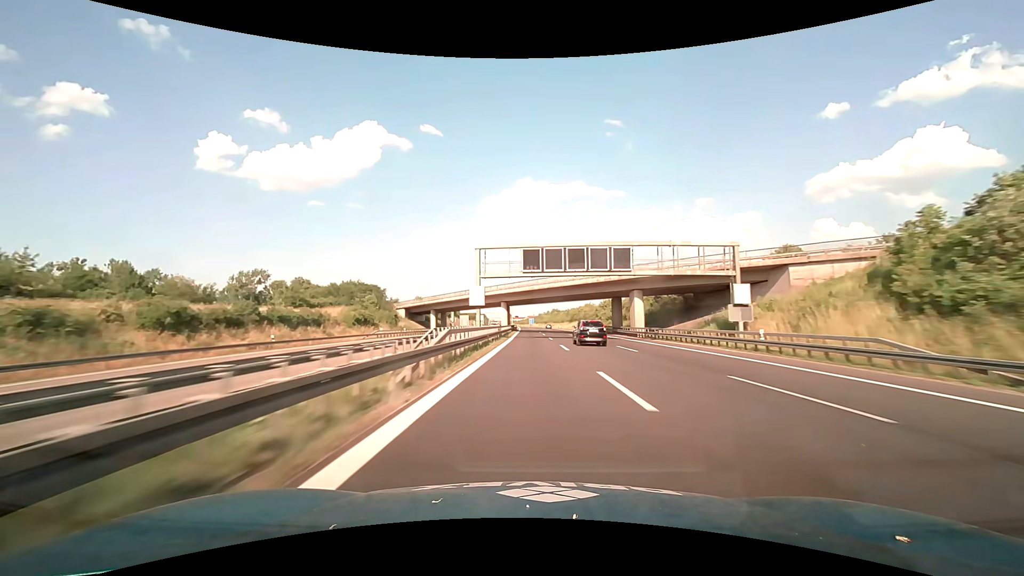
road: motorway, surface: asphalt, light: Day
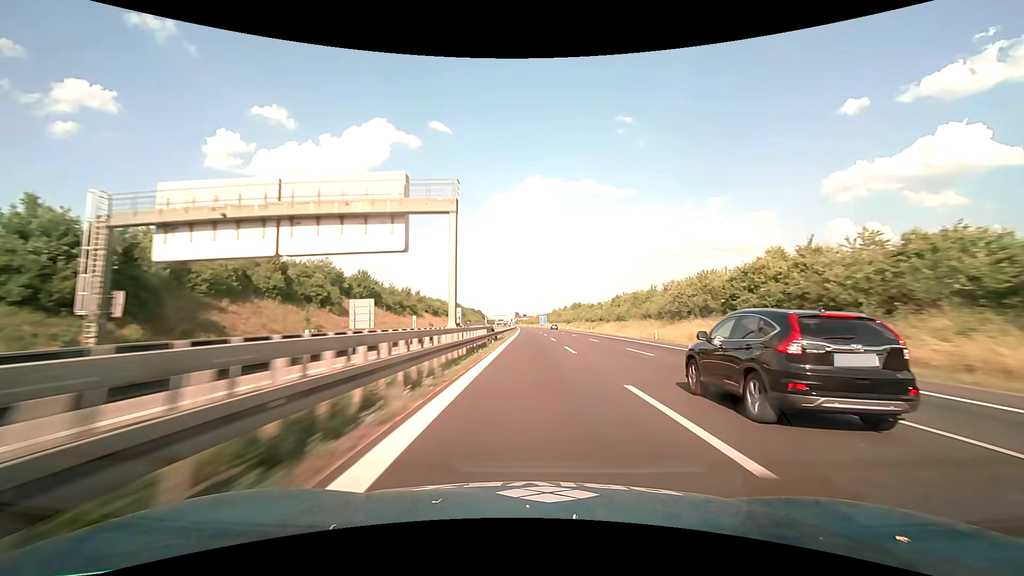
(-1.0, +130.5) m; -1°
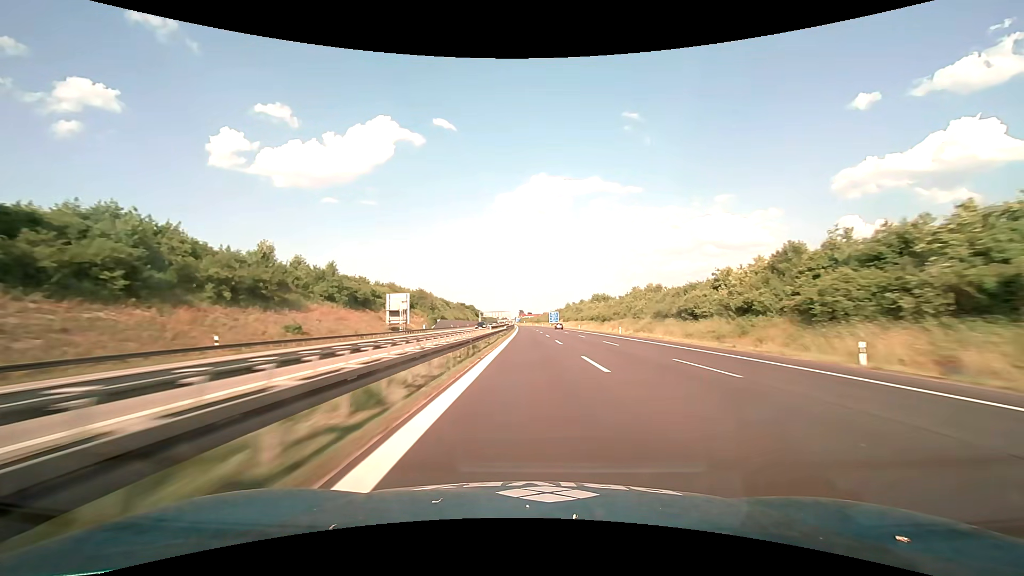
(-0.6, +81.6) m; -1°
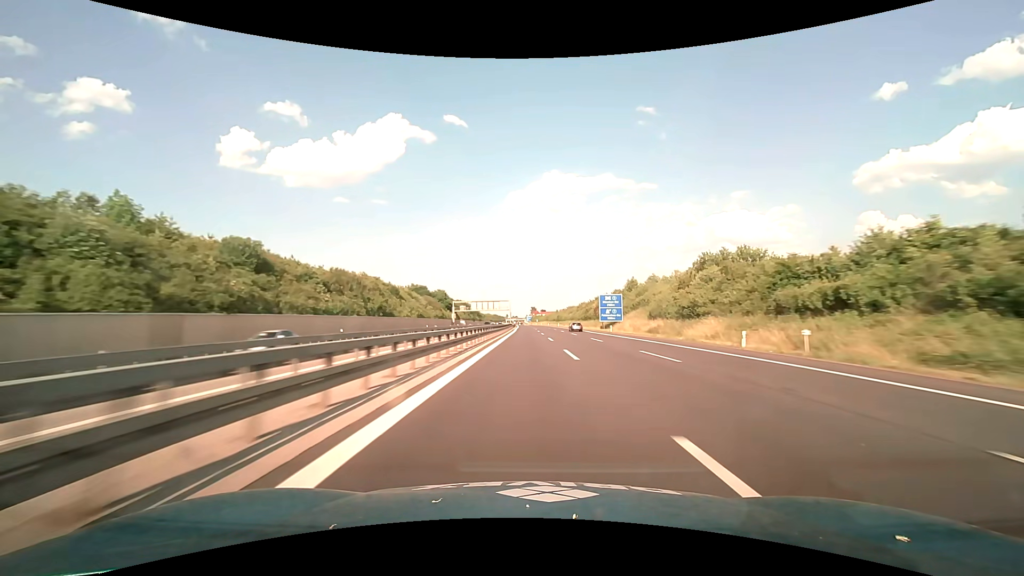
(-1.4, +140.4) m; -1°
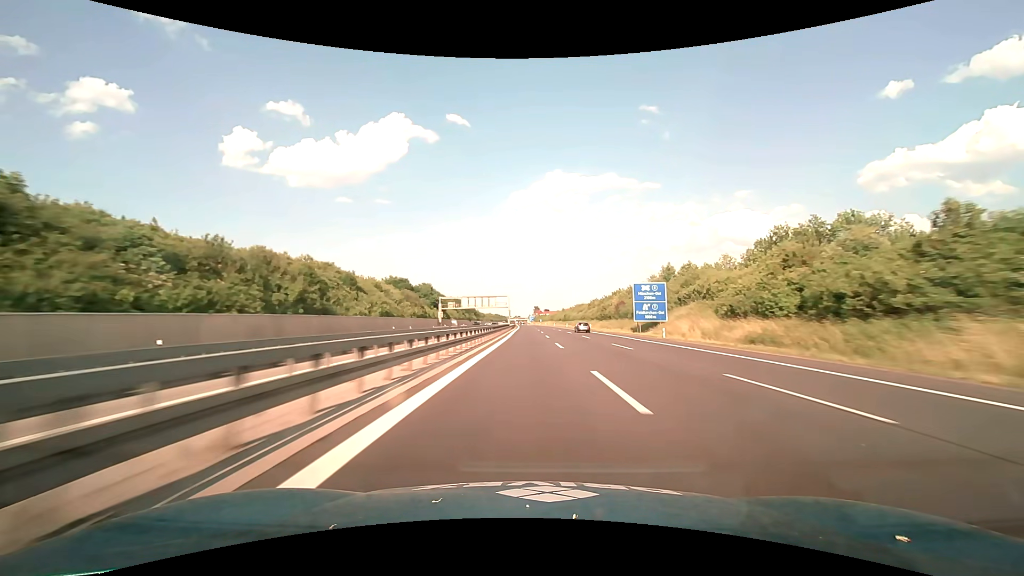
(-0.1, +28.4) m; 0°
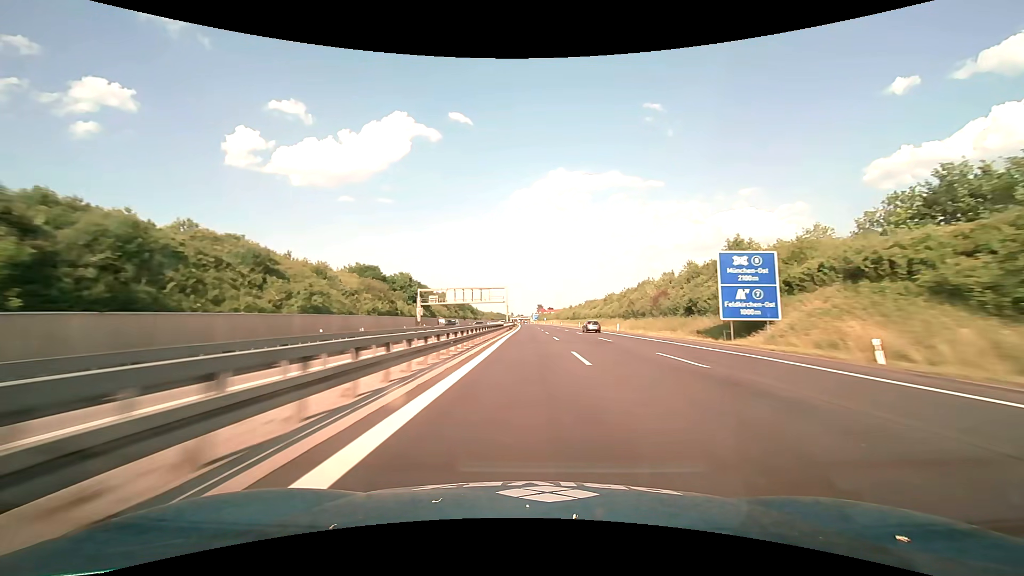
(-0.1, +28.5) m; 0°
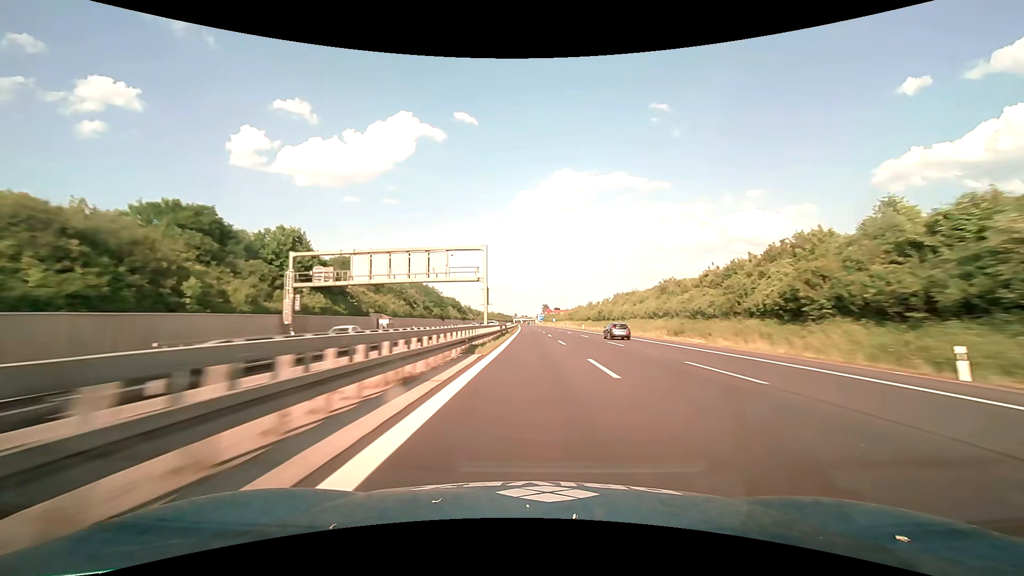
(-0.3, +57.0) m; 0°
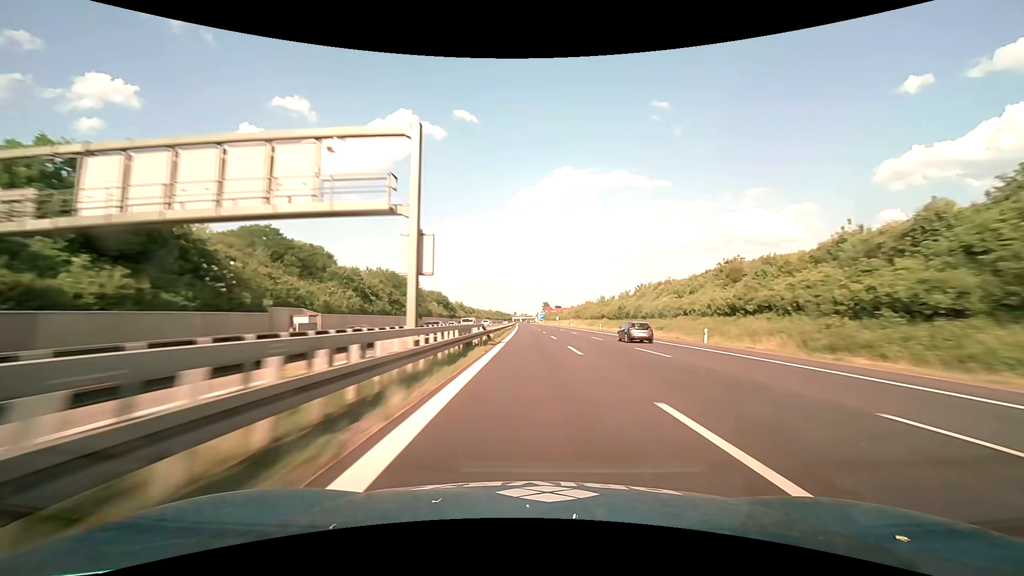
(-0.1, +28.5) m; 0°
(0, +10) (0, +20) (0, +30) (0, +40) (0, +50) (0, +60) (0, +70) (0, +80) (0, +90) (0, +100) m
